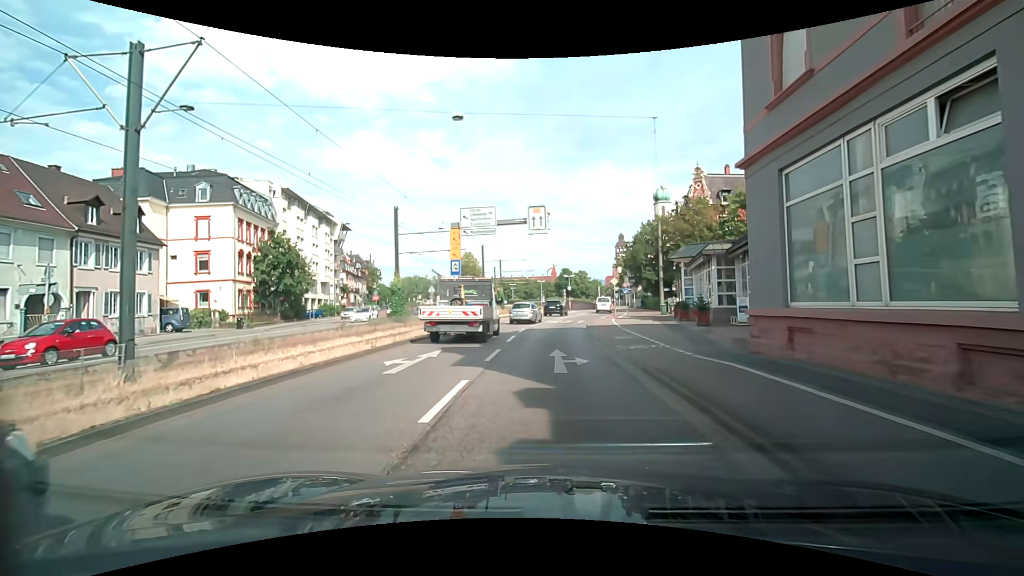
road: primary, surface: asphalt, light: Day
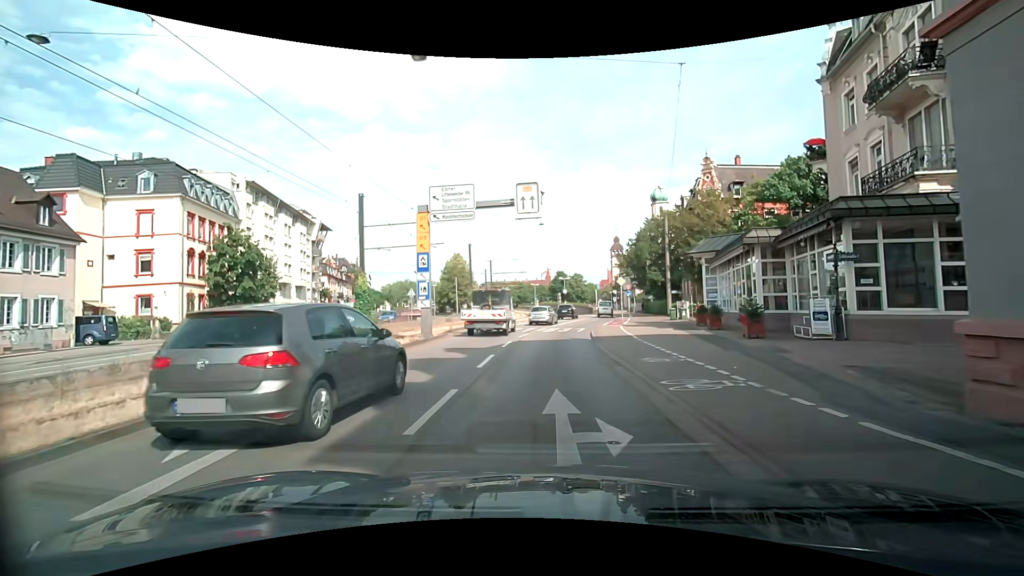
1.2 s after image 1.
(+0.1, +6.3) m; +1°
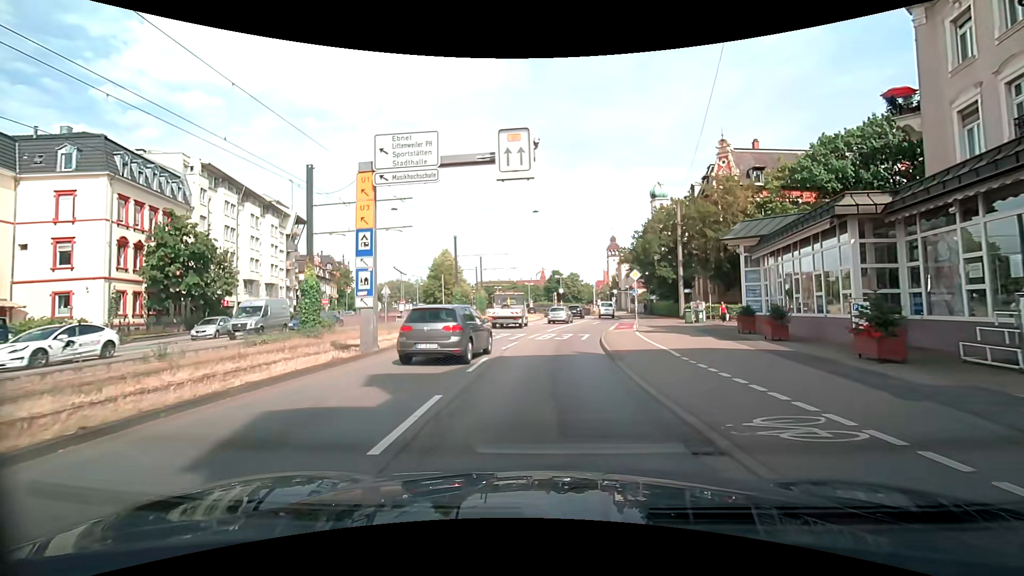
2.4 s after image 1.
(0.0, +6.8) m; 0°
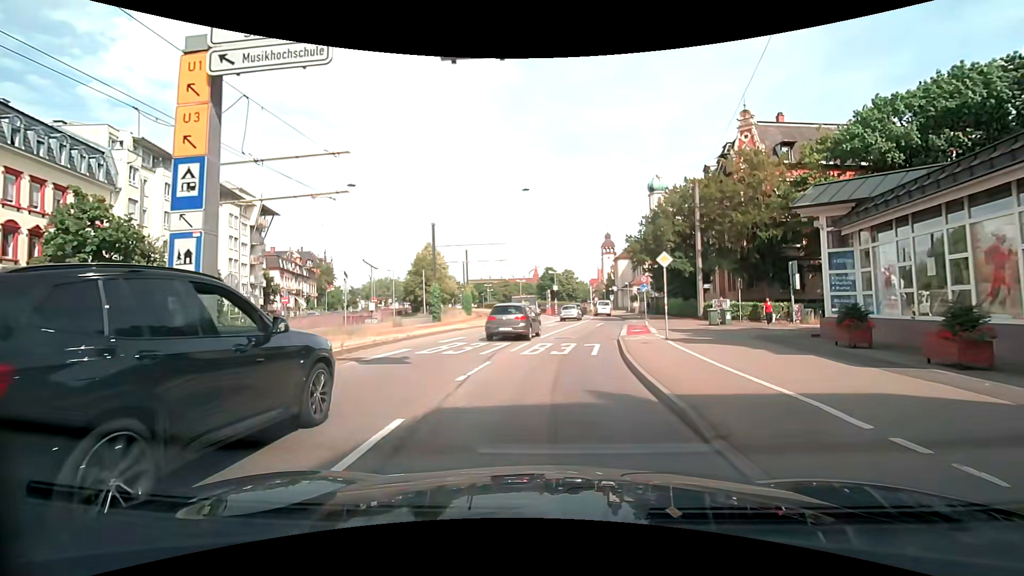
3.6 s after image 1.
(+0.1, +7.6) m; +1°
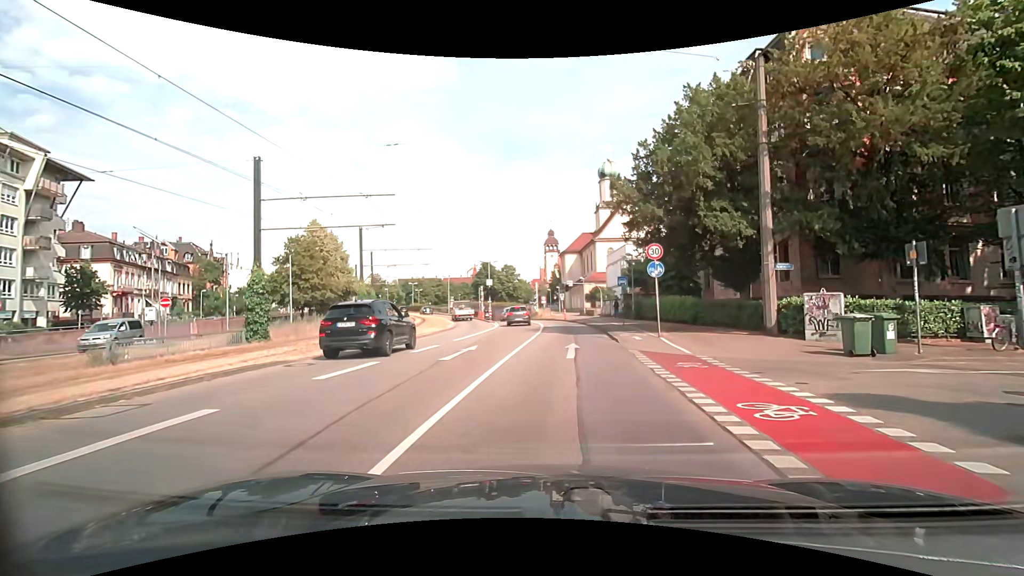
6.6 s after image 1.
(+1.1, +20.6) m; +6°
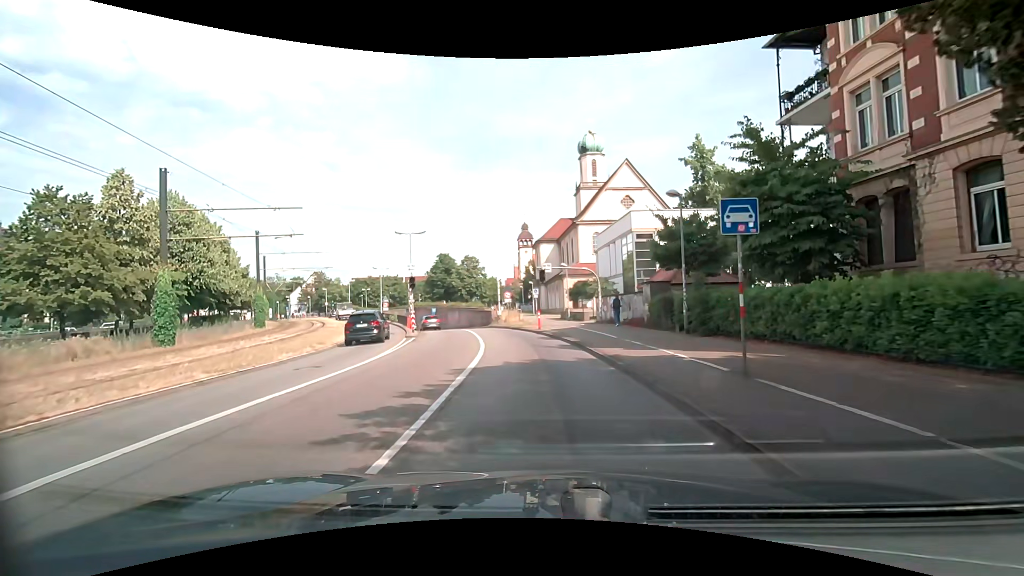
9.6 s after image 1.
(+1.0, +21.7) m; +4°
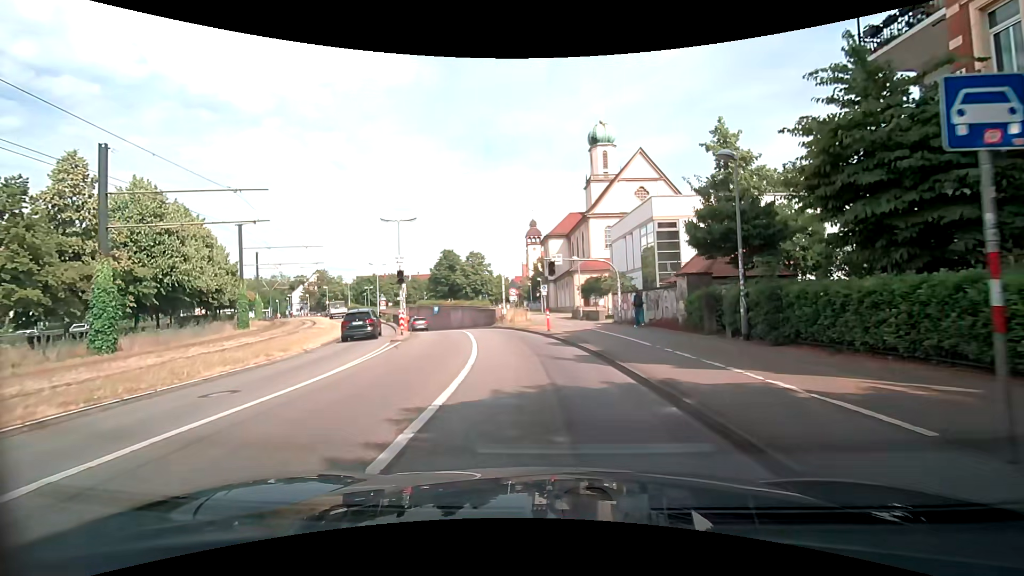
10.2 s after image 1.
(0.0, +4.4) m; -1°
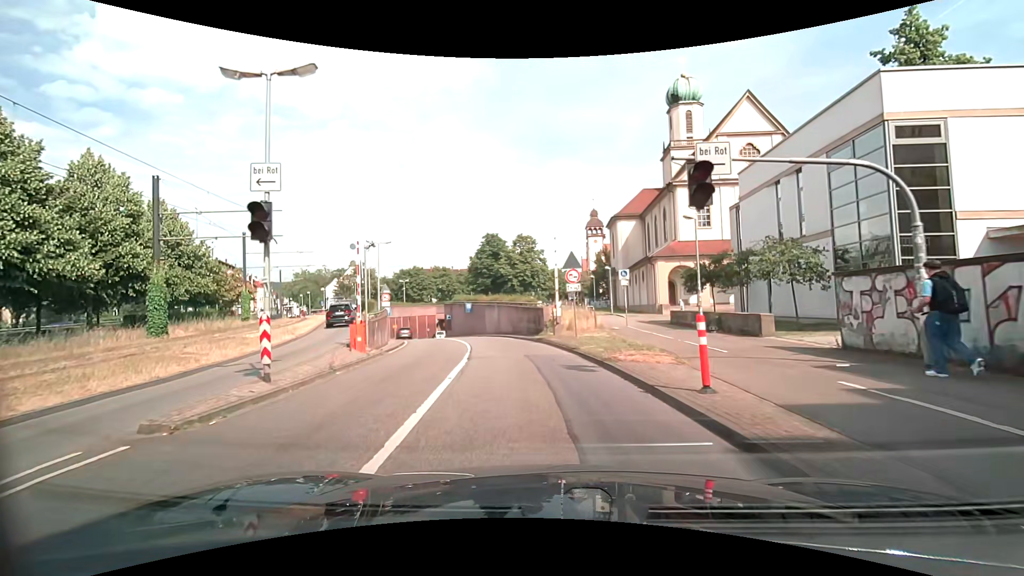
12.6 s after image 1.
(-1.0, +17.8) m; -7°
